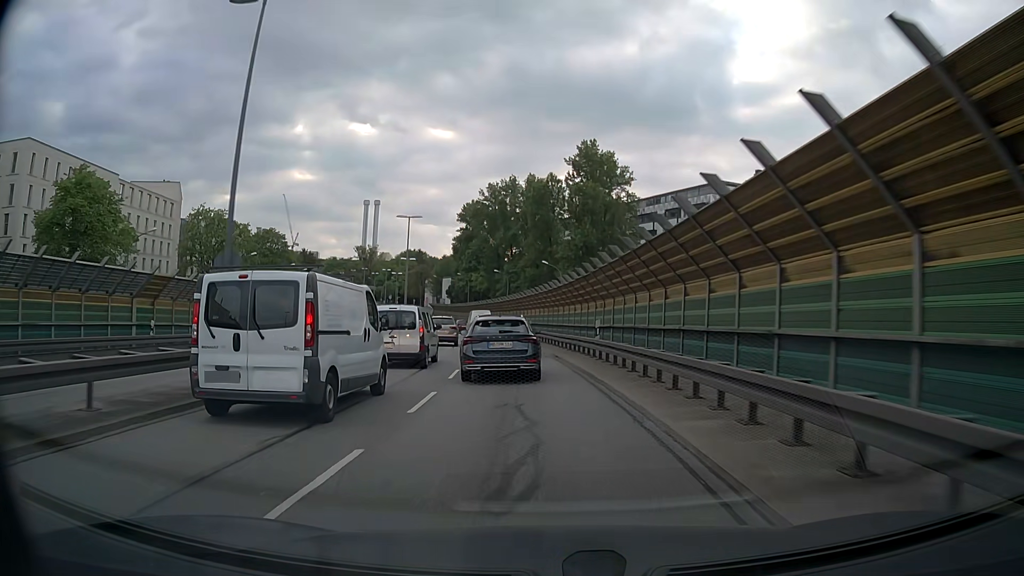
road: trunk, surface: asphalt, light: Day
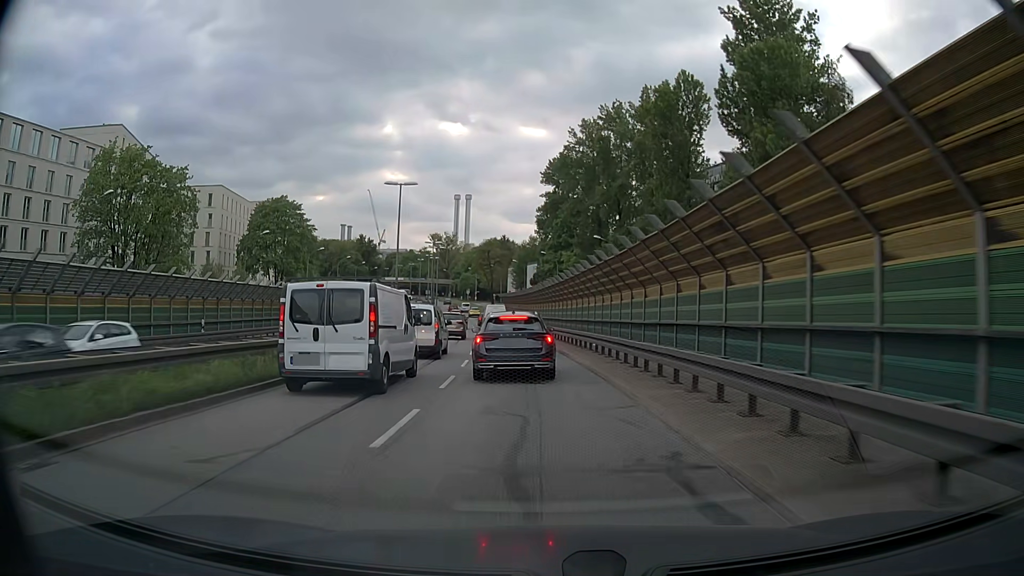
(-3.3, +44.8) m; -8°
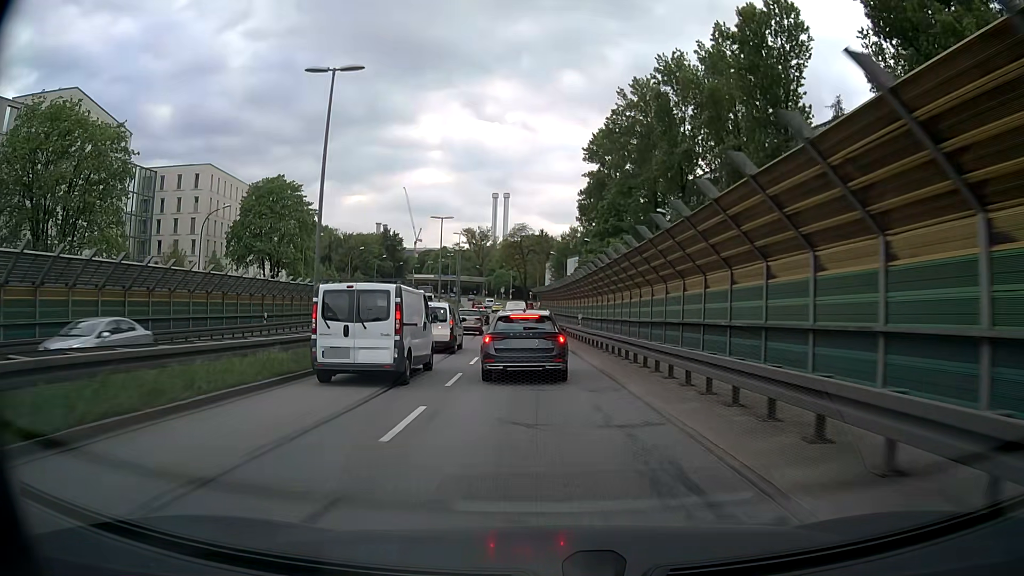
(-0.6, +17.8) m; -4°
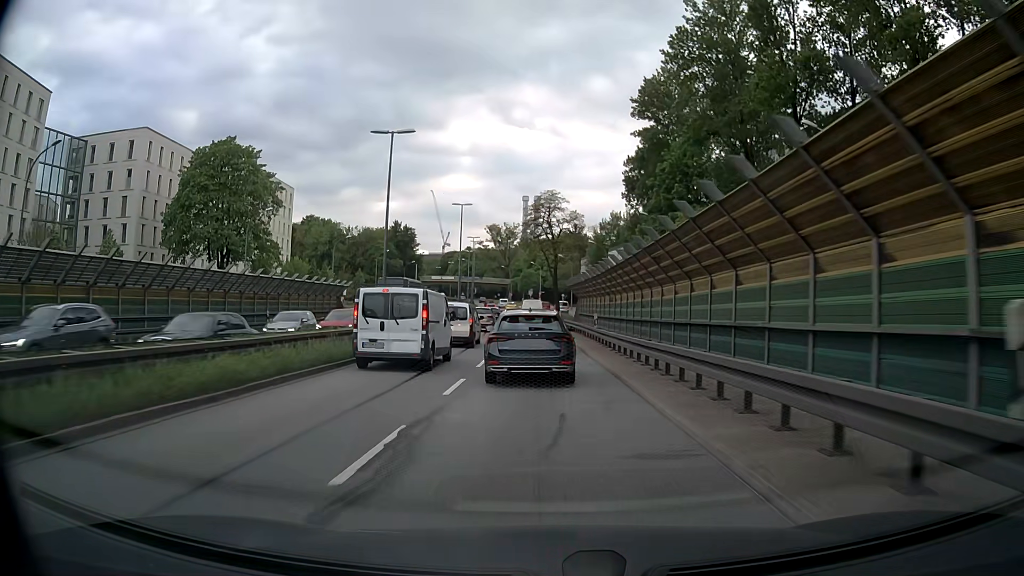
(-0.7, +25.7) m; -3°
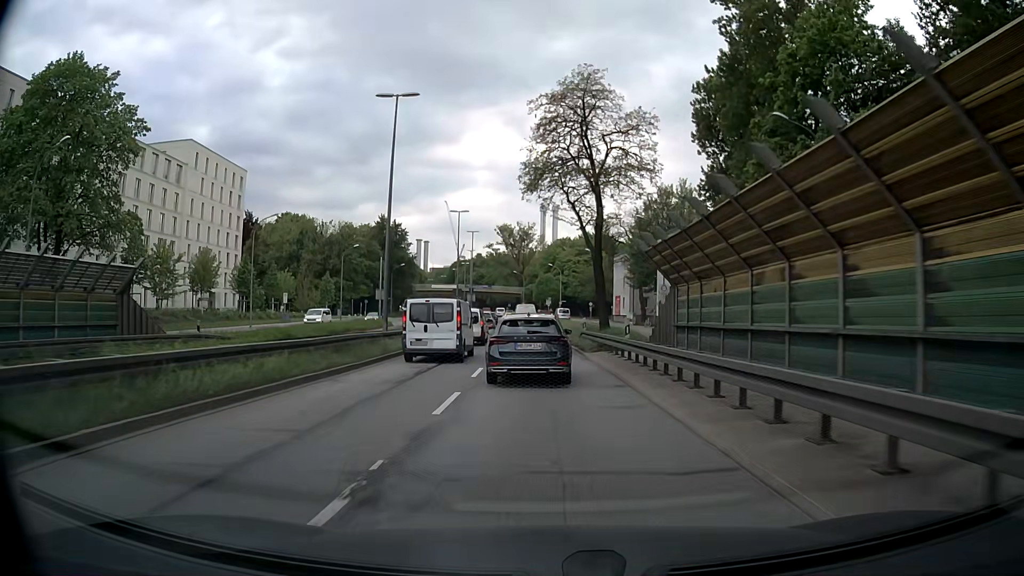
(-0.5, +32.8) m; -2°
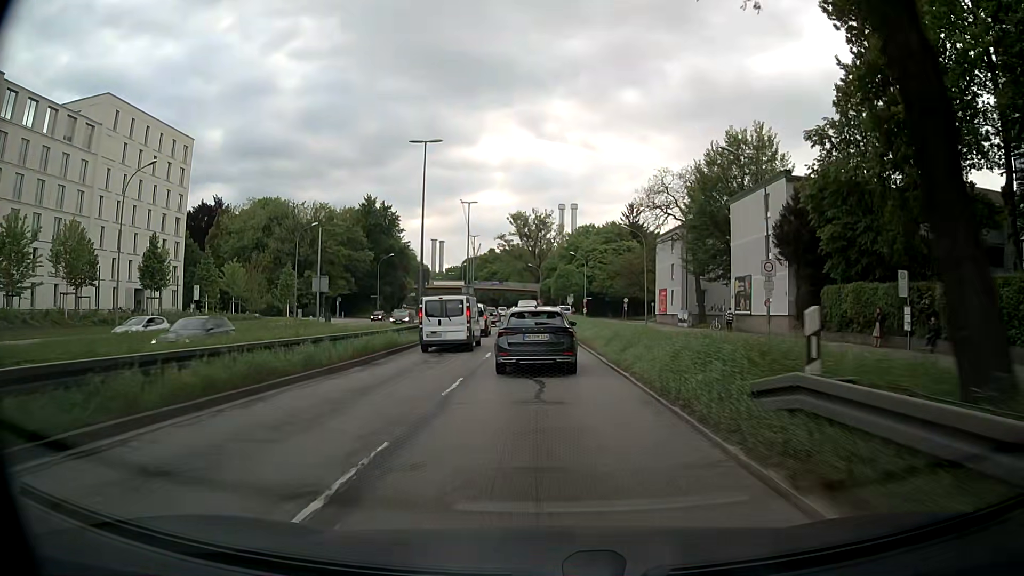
(-0.3, +24.8) m; -2°
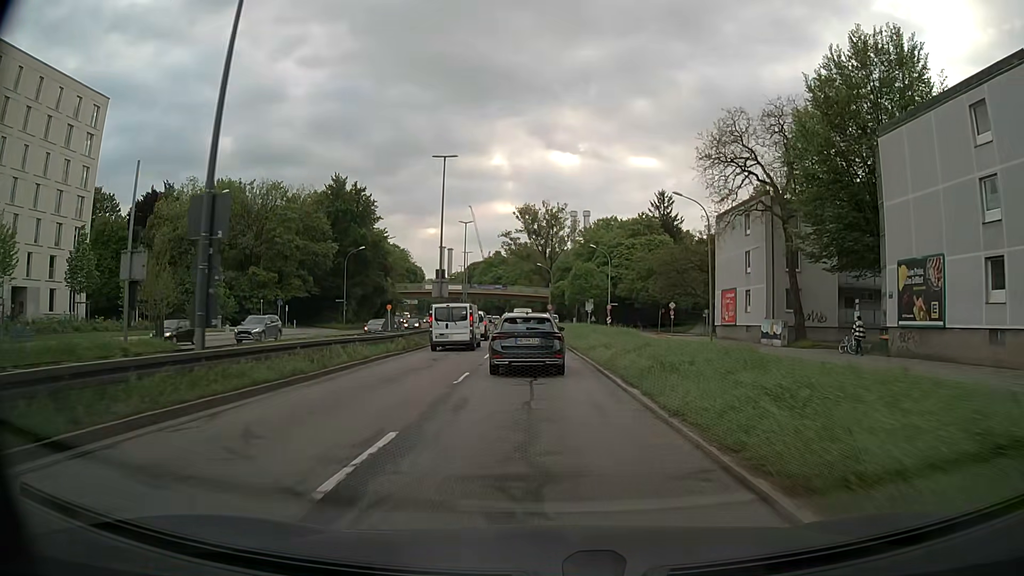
(-0.1, +24.3) m; -1°
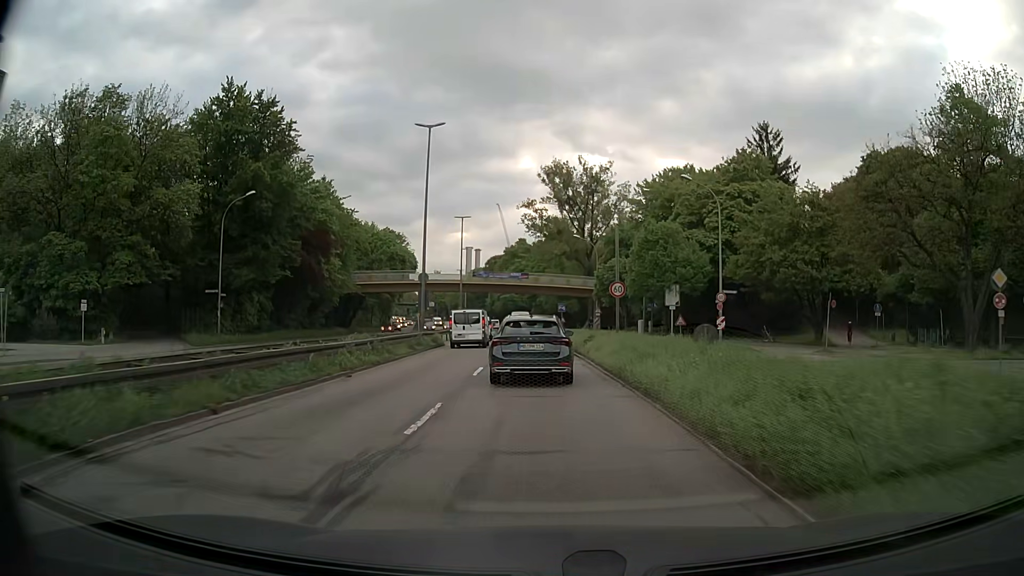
(-0.9, +42.1) m; -3°
(0, +10) (0, +20) (0, +30) (-1, +40) (-1, +50) (-2, +60) (-3, +70) (-3, +80) (-4, +90) (-6, +100) m
